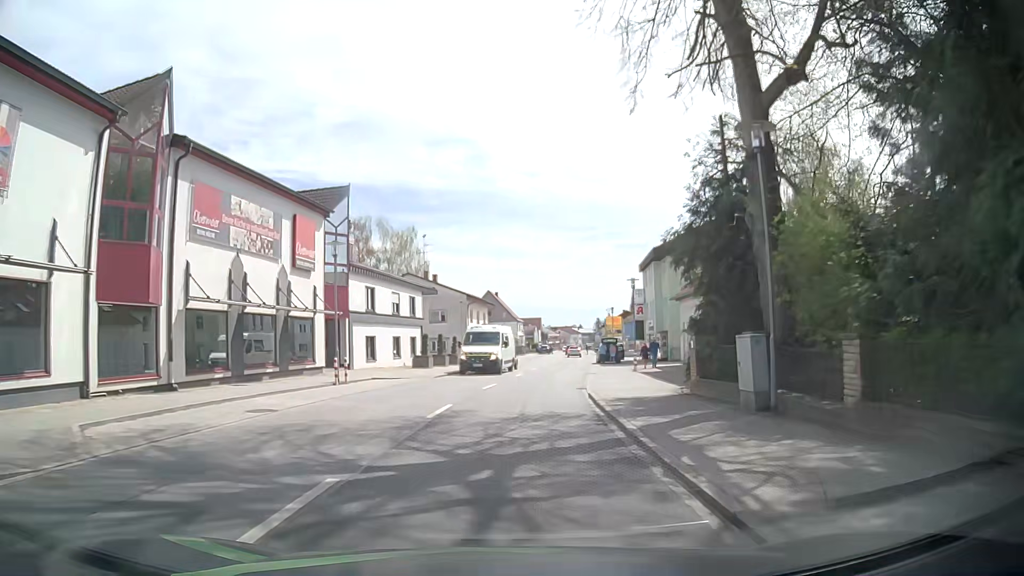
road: primary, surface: asphalt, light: Day
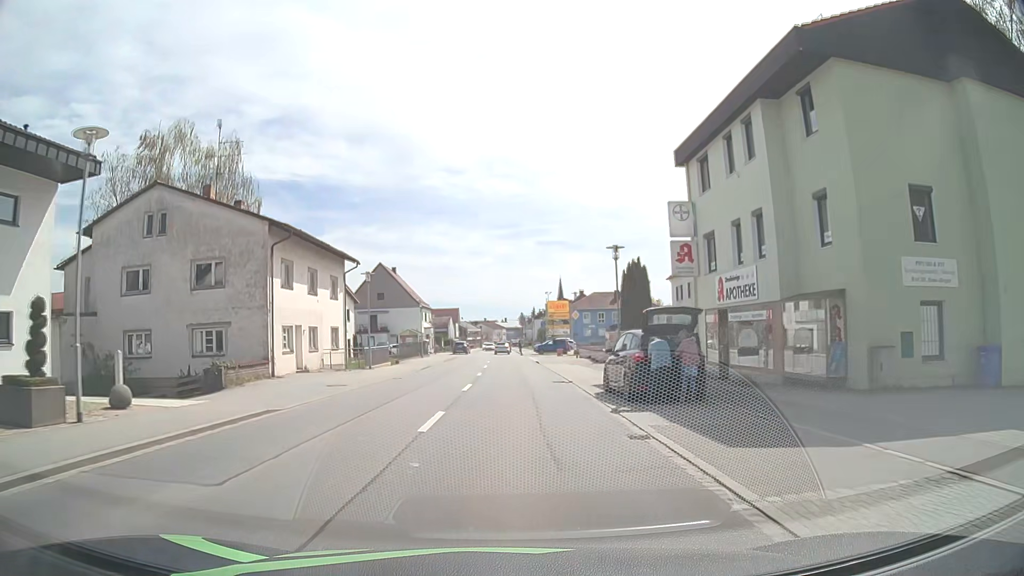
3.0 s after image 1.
(+2.9, +38.2) m; +7°
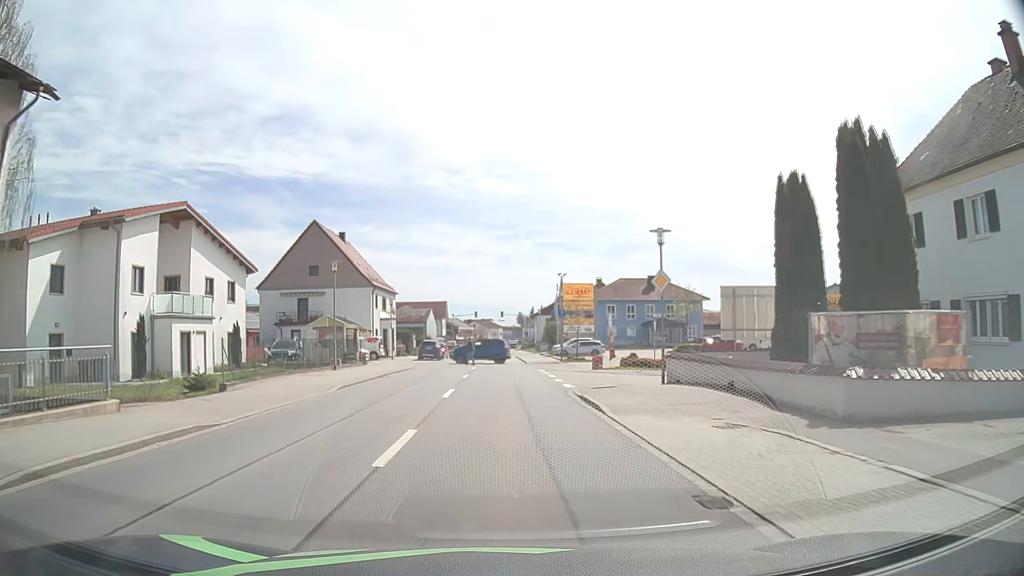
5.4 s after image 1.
(+0.1, +29.9) m; 0°
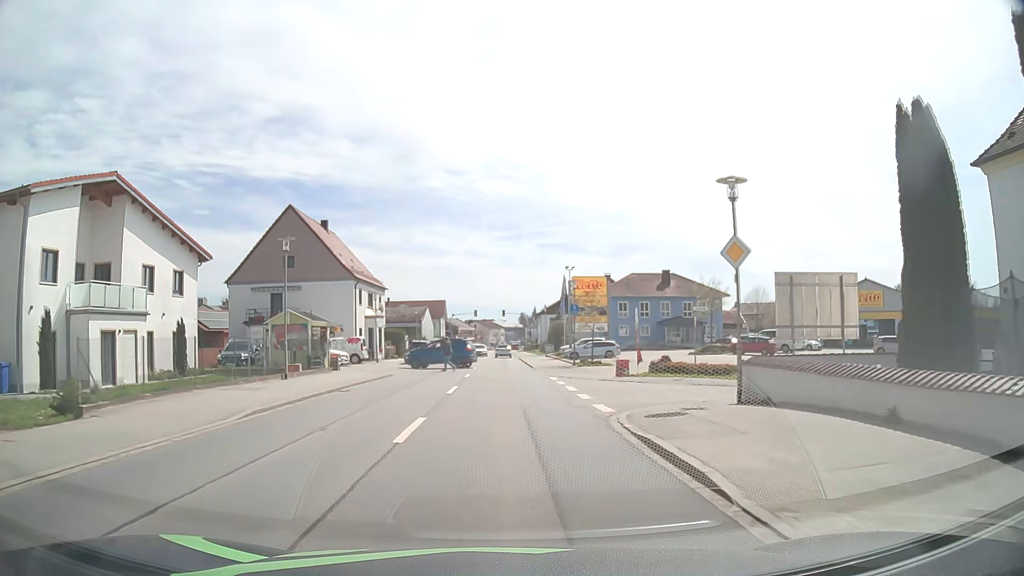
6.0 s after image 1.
(0.0, +7.4) m; 0°
(0, +10) (0, +20) (0, +30) (0, +40) (0, +50) (0, +60) (-1, +70) (-1, +80) (-1, +90) (-1, +100) m
